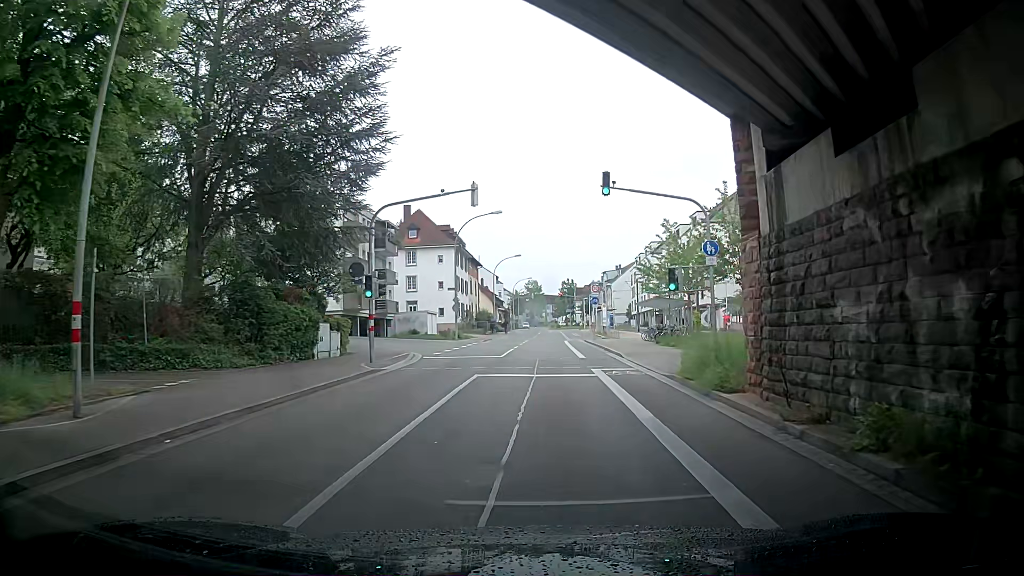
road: tertiary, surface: asphalt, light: Day
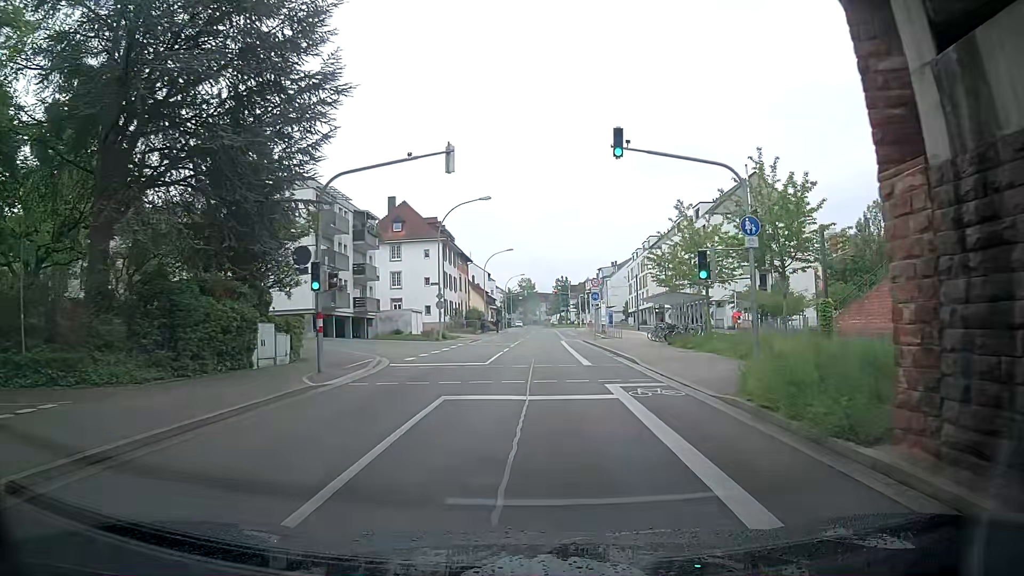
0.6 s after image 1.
(-0.2, +5.3) m; -2°
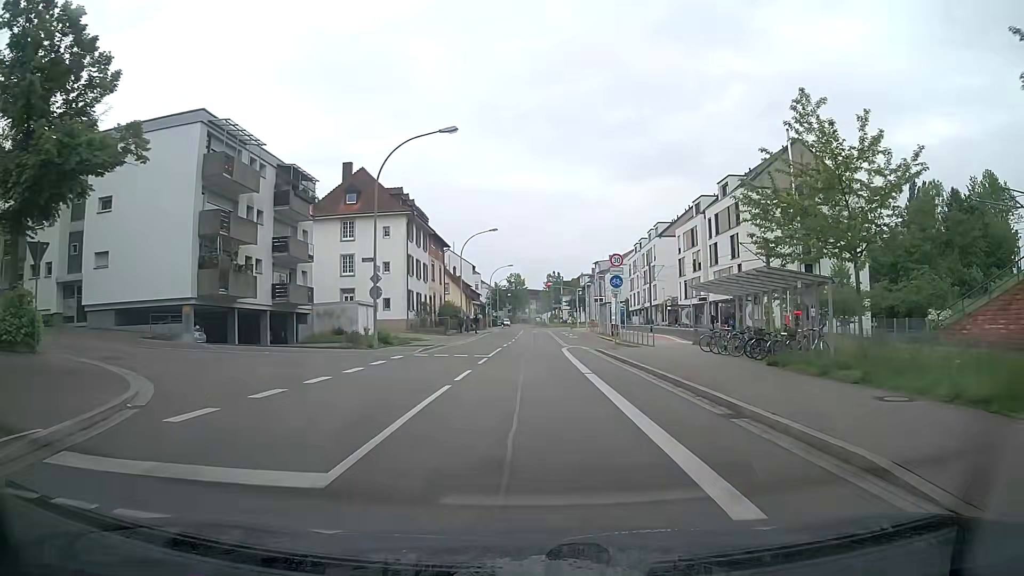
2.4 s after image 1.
(+0.2, +16.2) m; 0°
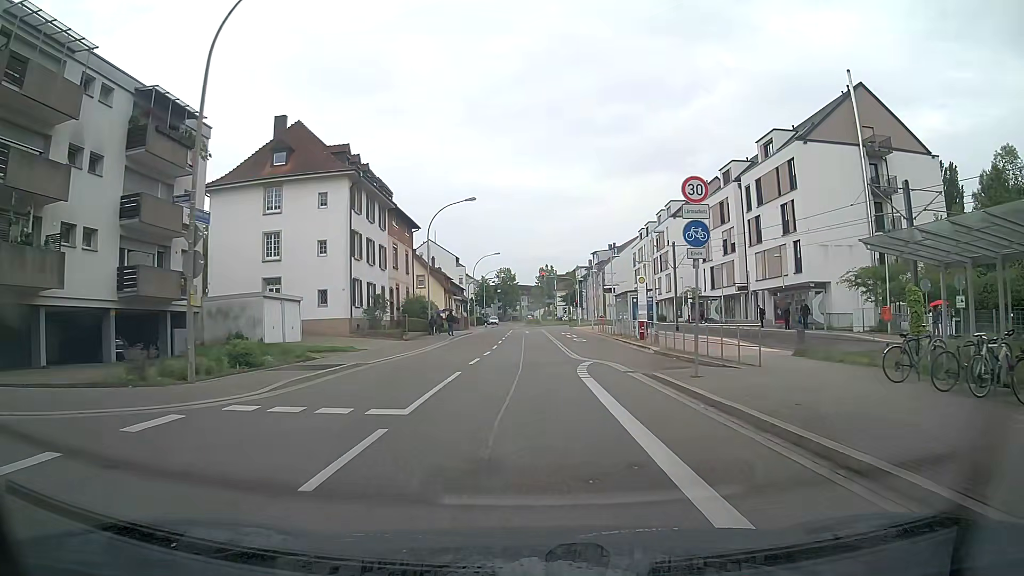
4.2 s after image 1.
(+0.2, +15.8) m; +1°
(0, +10) (0, +20) (0, +30) (0, +40) (-1, +50) (-1, +60) (-1, +70) (0, +80) (+2, +90) (+6, +99) m
